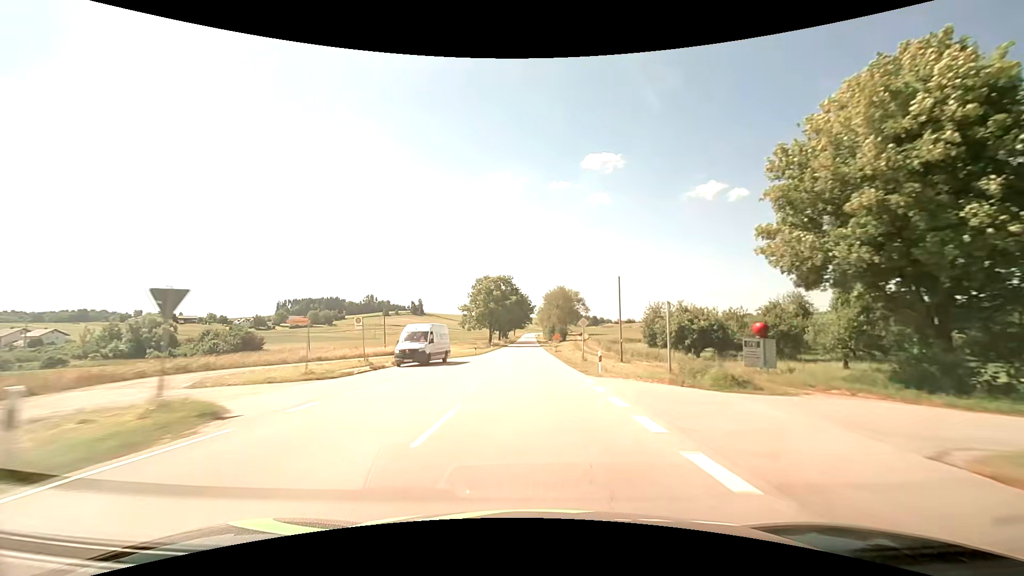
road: secondary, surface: asphalt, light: Day
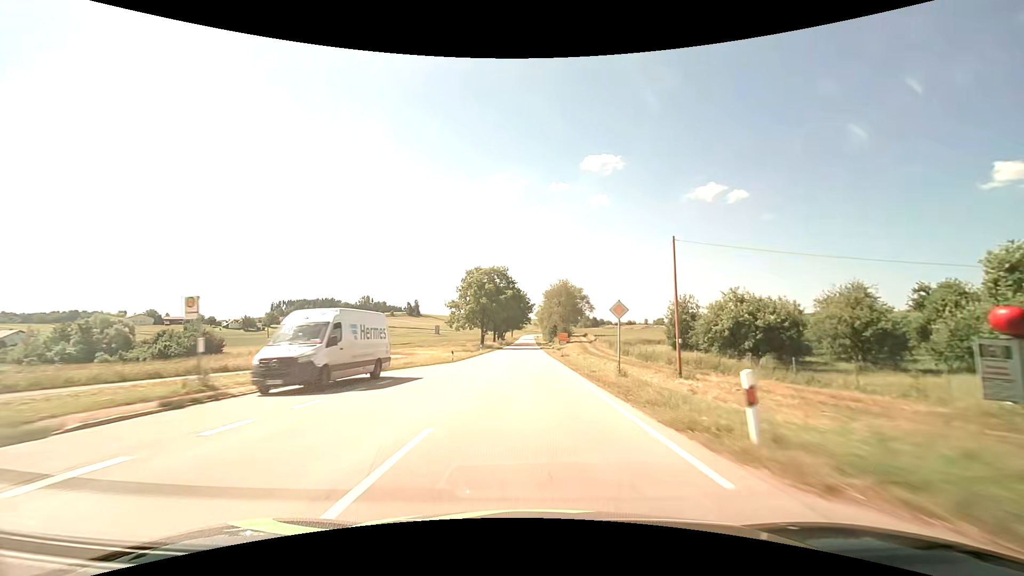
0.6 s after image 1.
(0.0, +14.9) m; 0°
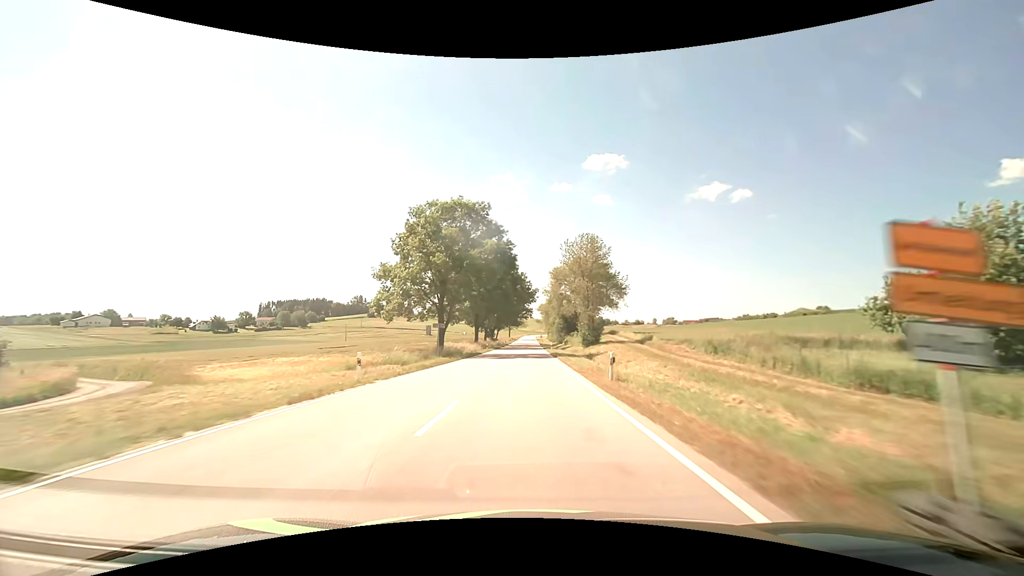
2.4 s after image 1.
(-0.1, +44.6) m; 0°
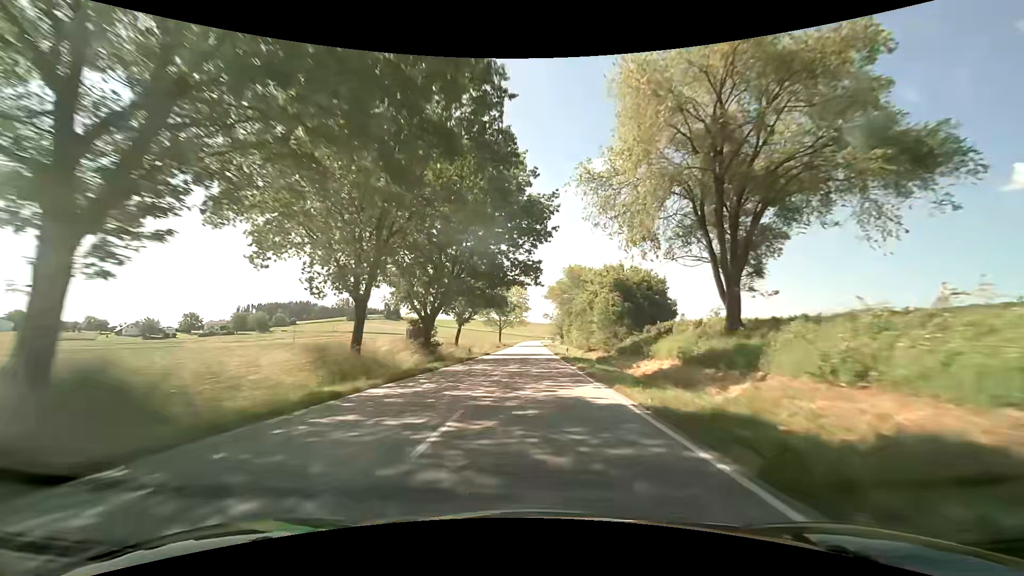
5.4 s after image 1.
(-0.2, +73.3) m; 0°
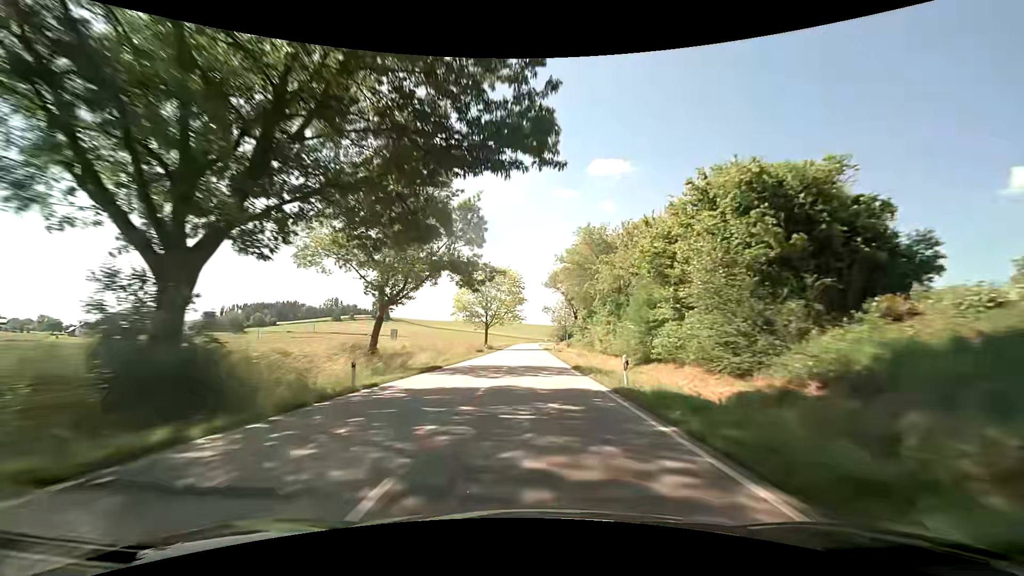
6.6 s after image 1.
(+0.1, +28.8) m; +1°
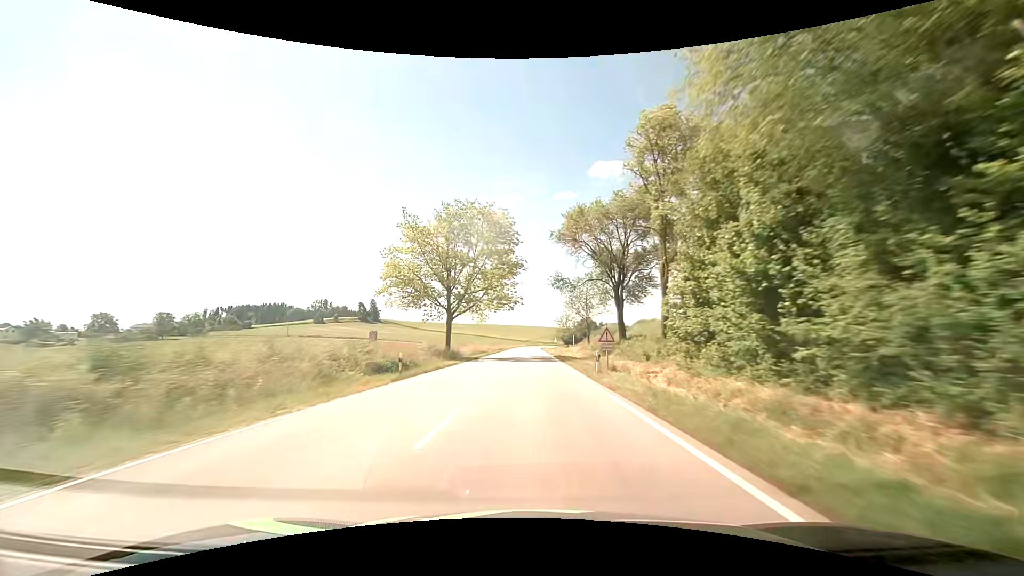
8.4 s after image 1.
(0.0, +42.4) m; 0°
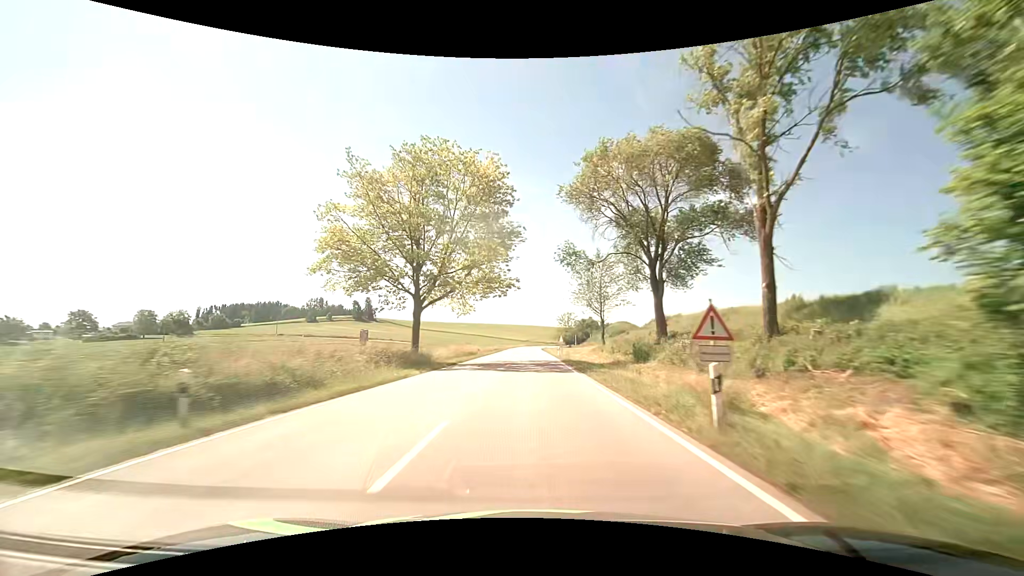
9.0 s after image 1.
(0.0, +13.9) m; 0°
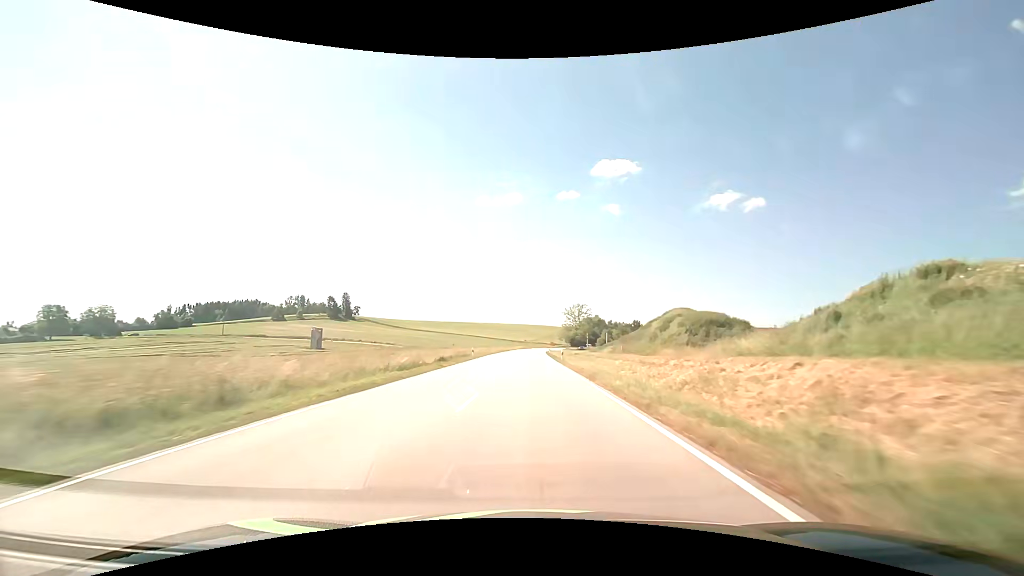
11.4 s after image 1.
(+0.2, +54.8) m; 0°
(0, +10) (0, +20) (0, +30) (0, +40) (0, +50) (0, +60) (0, +70) (+1, +80) (+1, +90) (+1, +100) m
